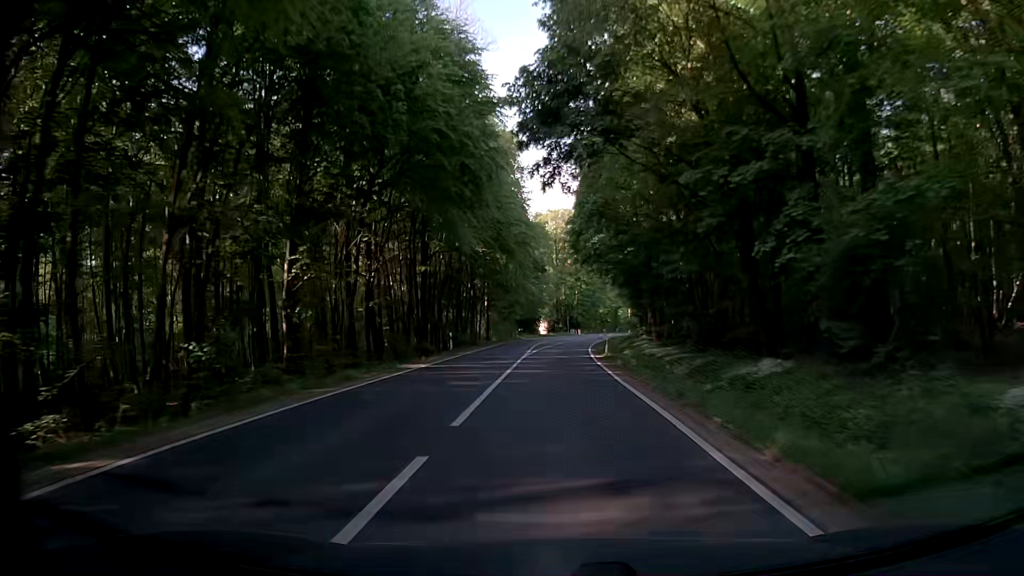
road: secondary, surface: asphalt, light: Day
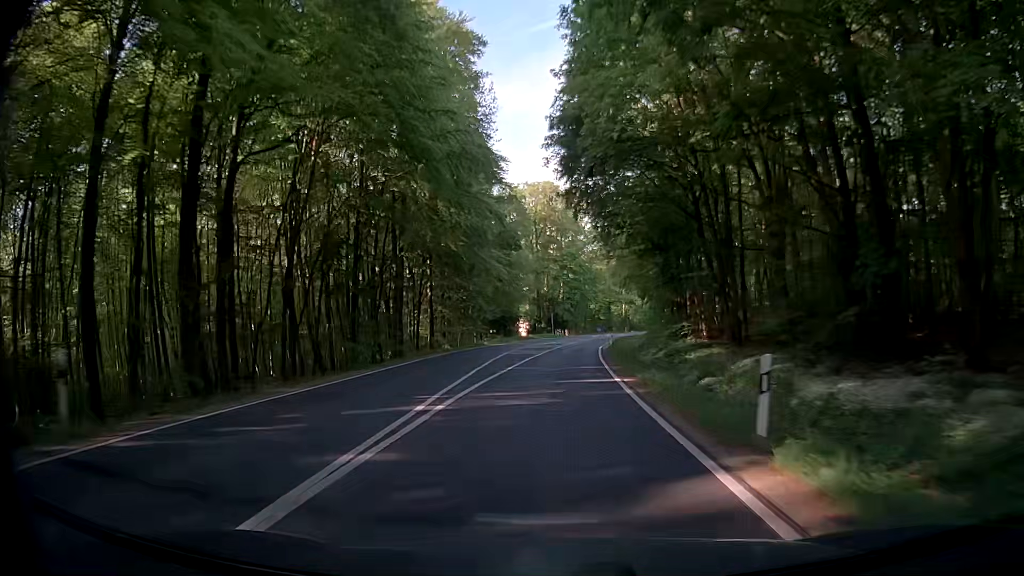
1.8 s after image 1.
(-0.4, +32.1) m; -1°
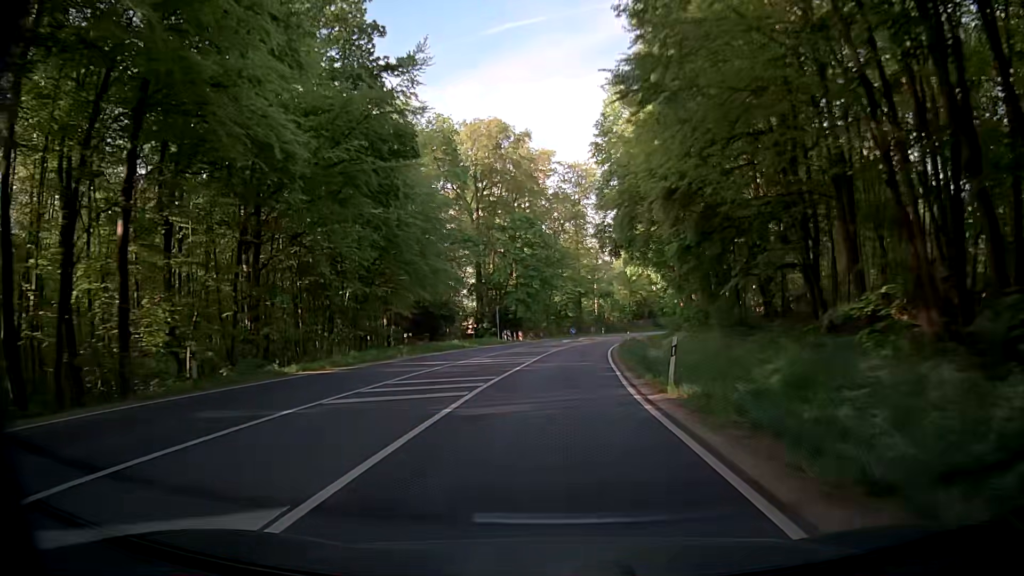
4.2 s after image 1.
(+2.3, +42.7) m; +5°
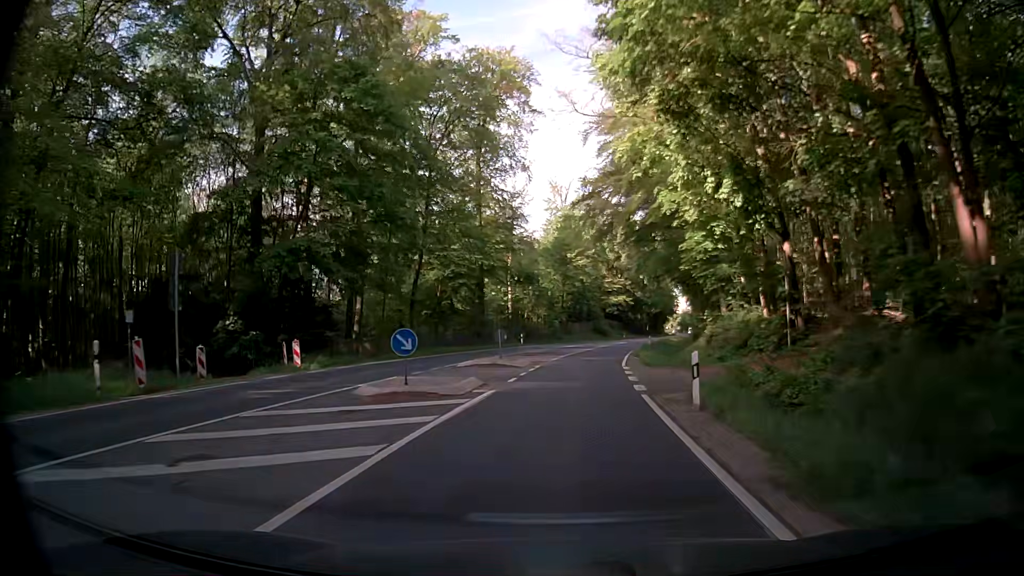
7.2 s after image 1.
(+2.7, +53.3) m; +7°
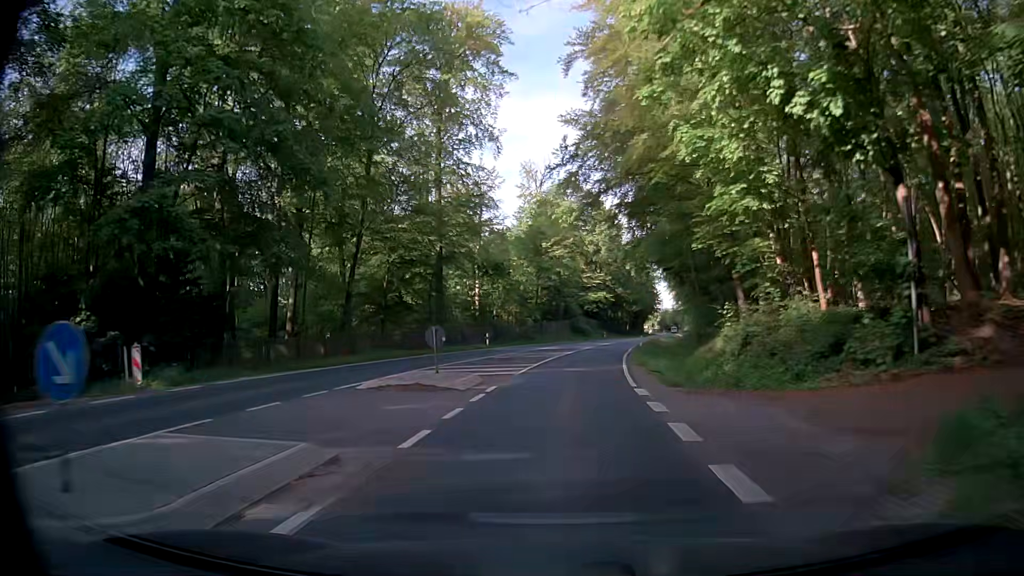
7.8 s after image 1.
(+0.2, +10.6) m; +2°
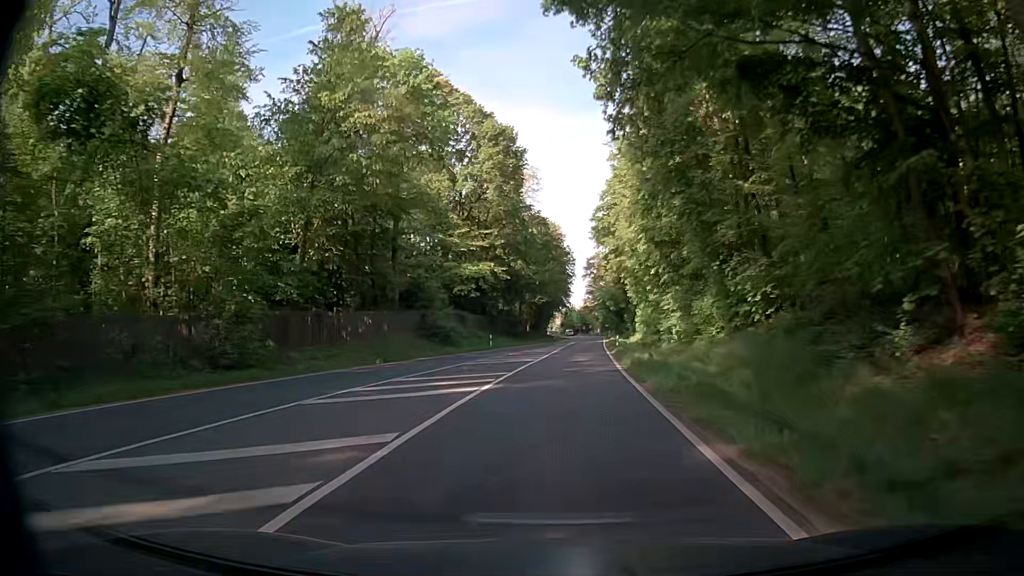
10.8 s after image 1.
(+4.6, +52.8) m; +9°
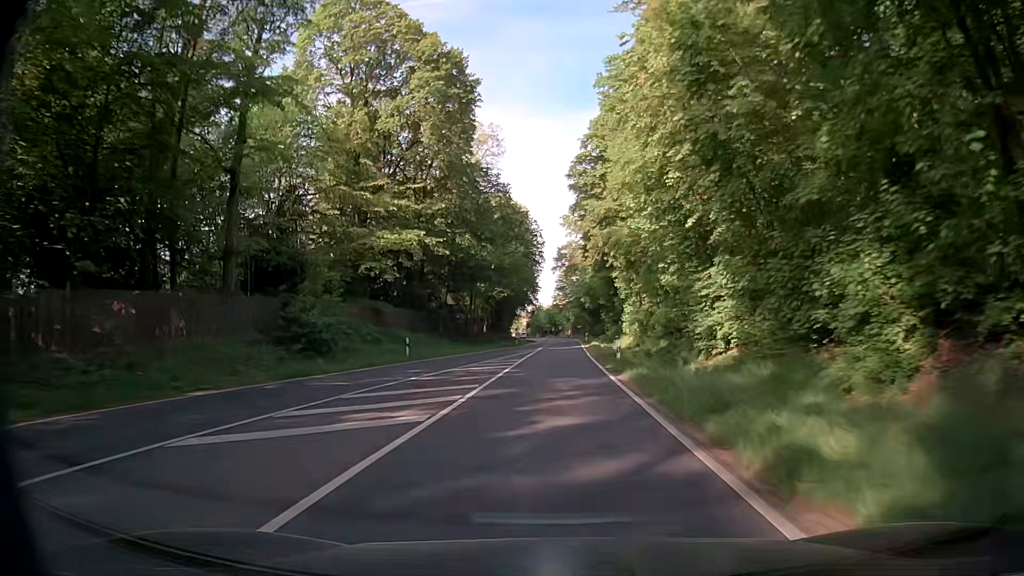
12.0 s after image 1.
(+0.5, +21.2) m; +3°
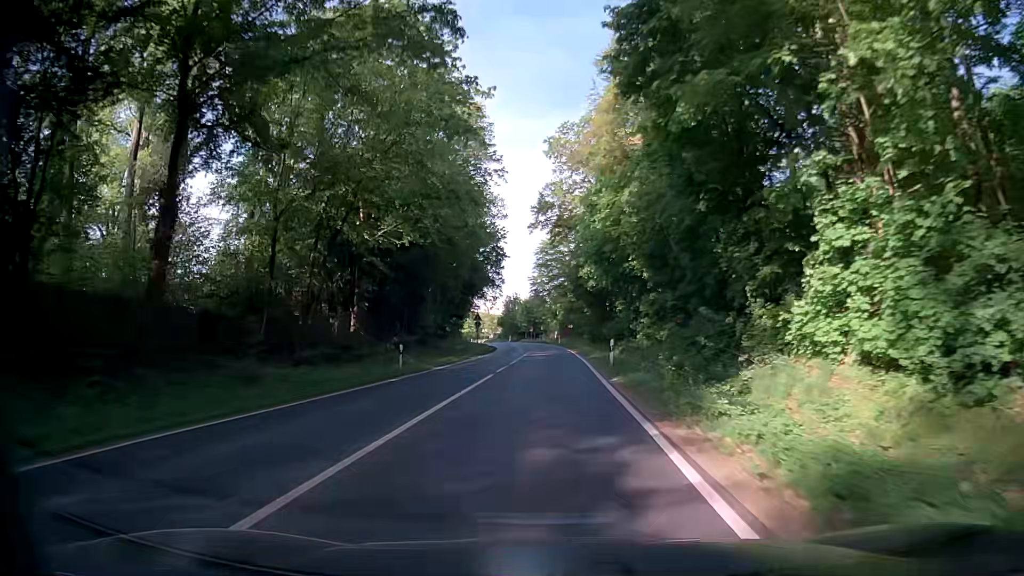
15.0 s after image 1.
(+1.1, +52.8) m; +1°
(0, +10) (0, +20) (0, +30) (0, +40) (0, +50) (0, +60) (-1, +70) (-2, +80) (-3, +90) (-4, +100) m
